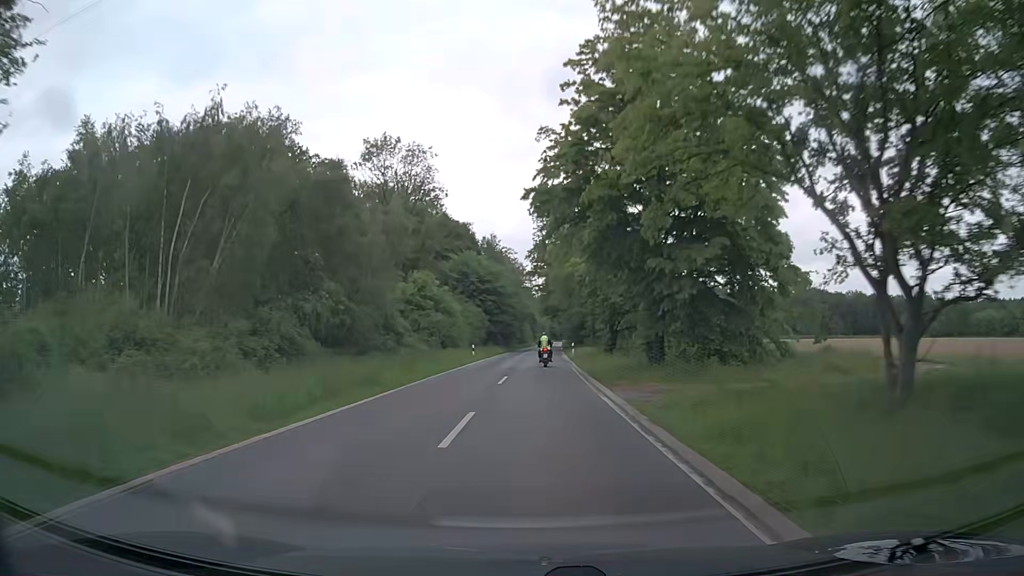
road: secondary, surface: asphalt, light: Day
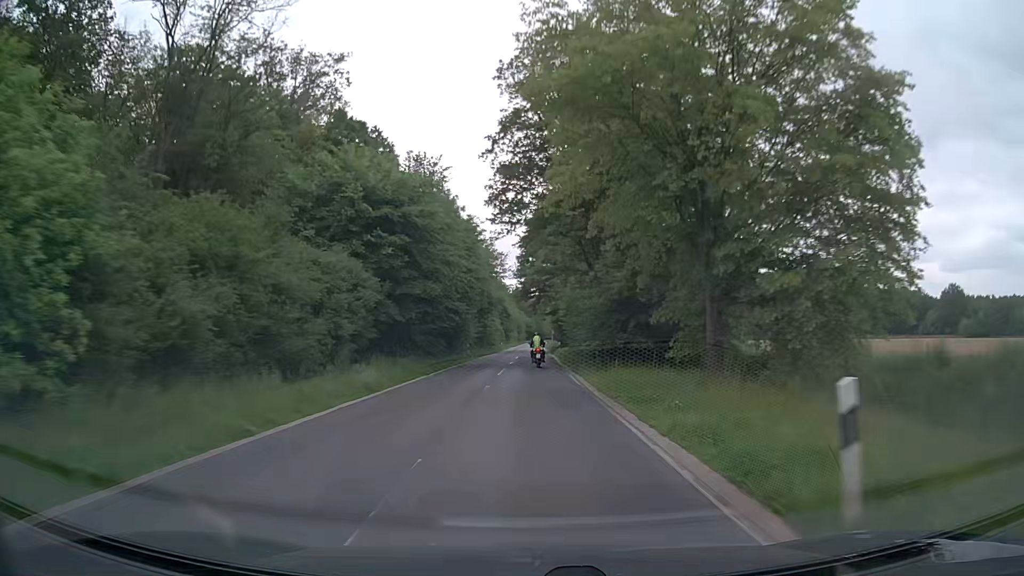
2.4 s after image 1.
(+0.8, +45.0) m; +2°
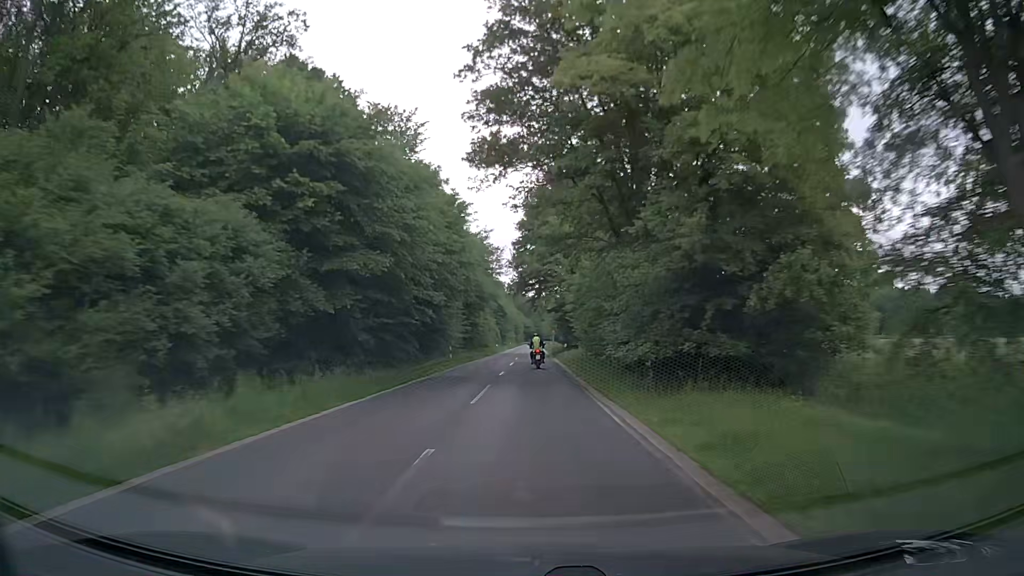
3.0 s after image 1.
(0.0, +11.3) m; 0°
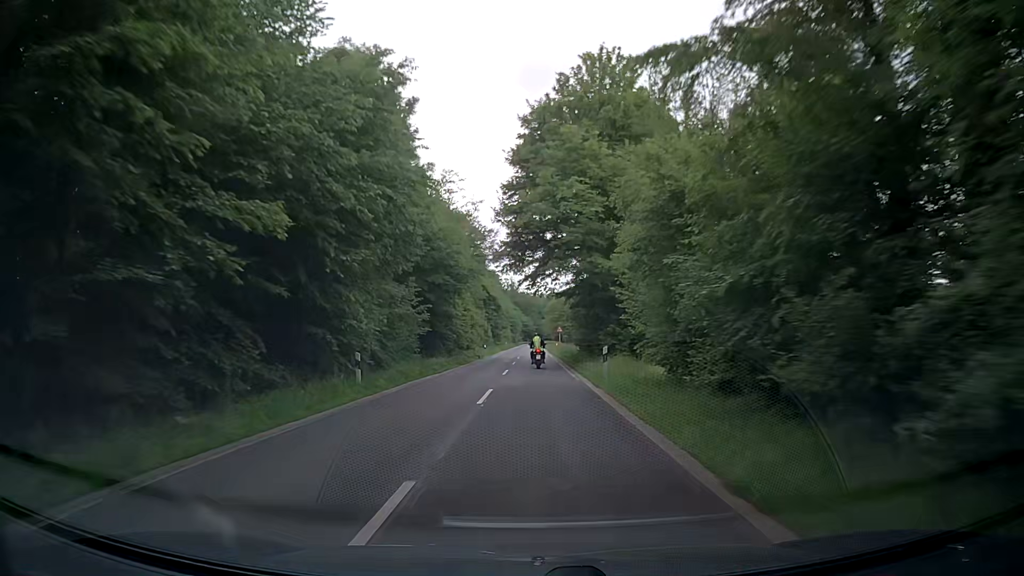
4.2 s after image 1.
(0.0, +22.5) m; 0°
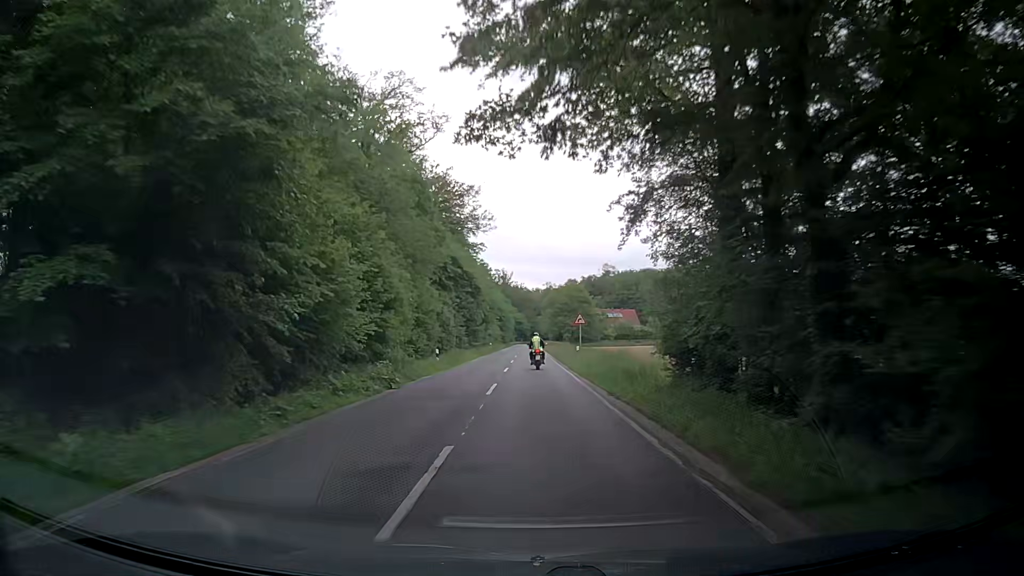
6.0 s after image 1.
(+0.2, +33.7) m; 0°
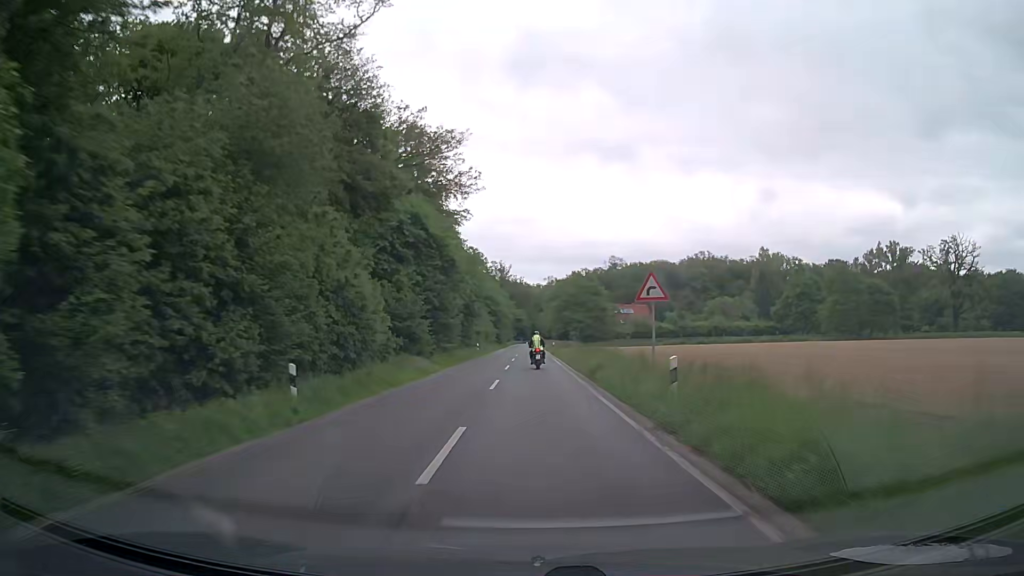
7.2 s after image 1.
(+0.2, +22.4) m; +1°
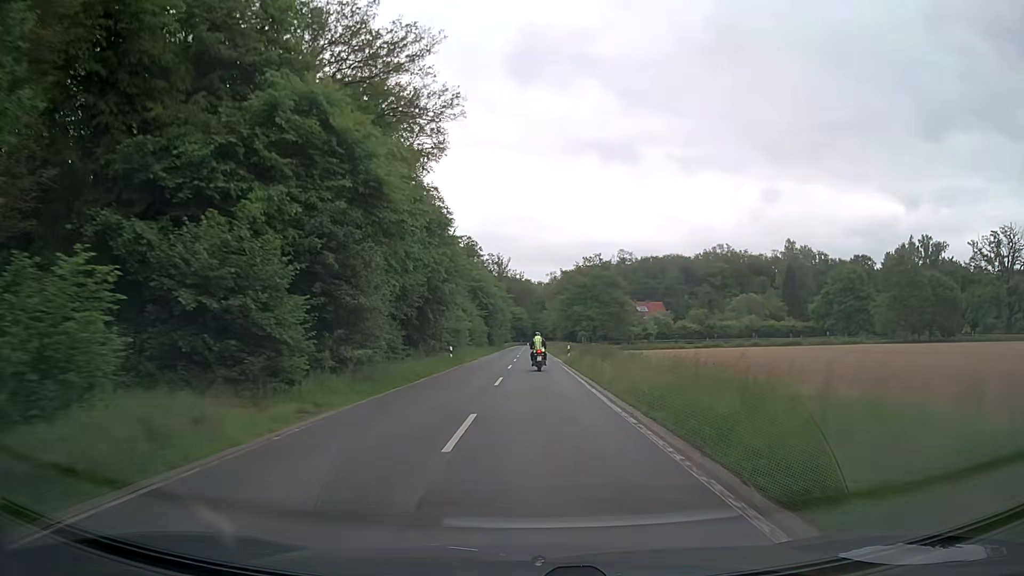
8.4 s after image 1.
(-0.1, +22.2) m; 0°
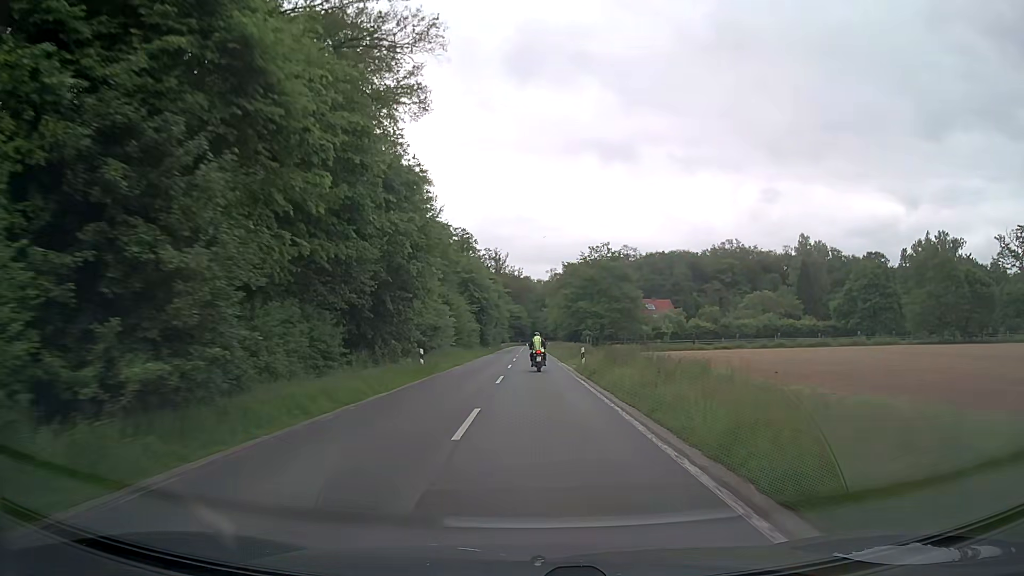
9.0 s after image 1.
(0.0, +11.0) m; 0°
(0, +10) (0, +20) (0, +30) (0, +40) (0, +50) (0, +60) (0, +70) (0, +80) (0, +90) (0, +100) m
